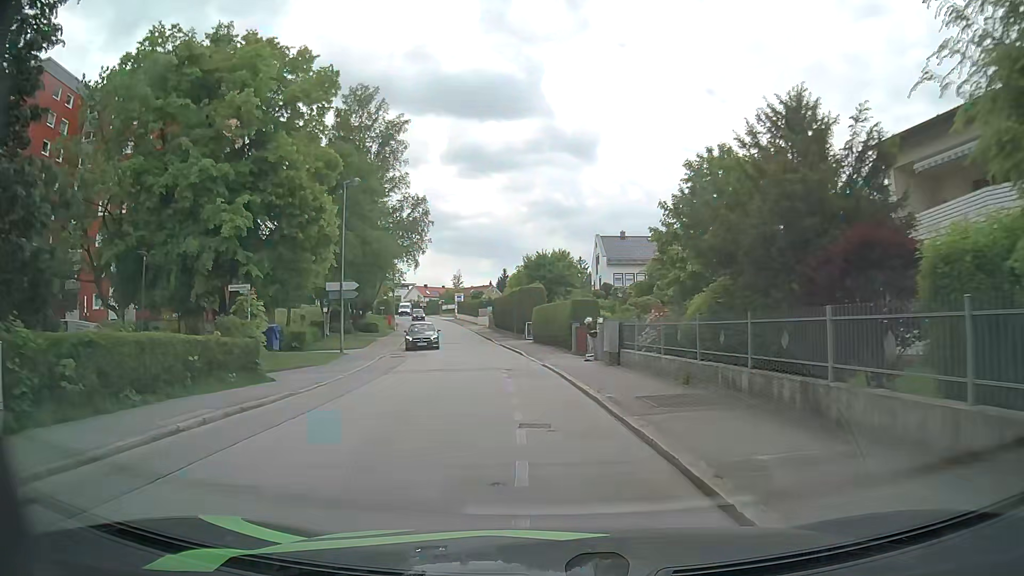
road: residential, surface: asphalt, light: Day
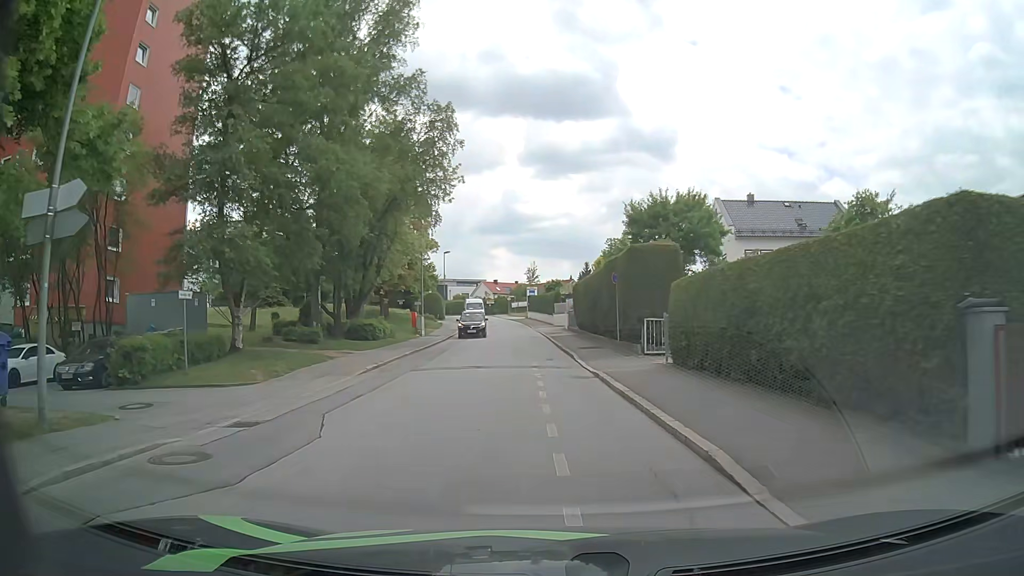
(-1.7, +23.7) m; -7°
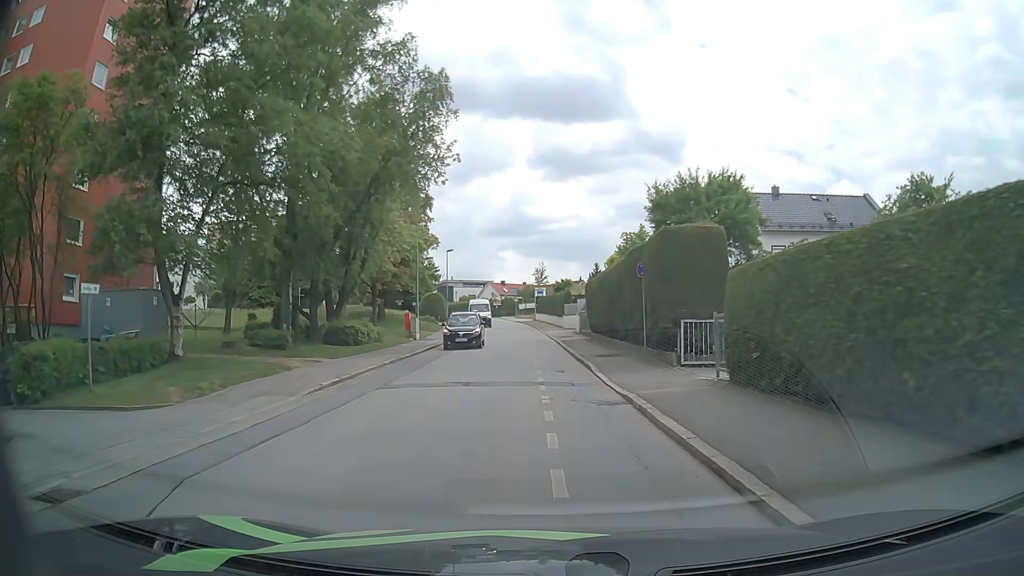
(0.0, +4.6) m; 0°
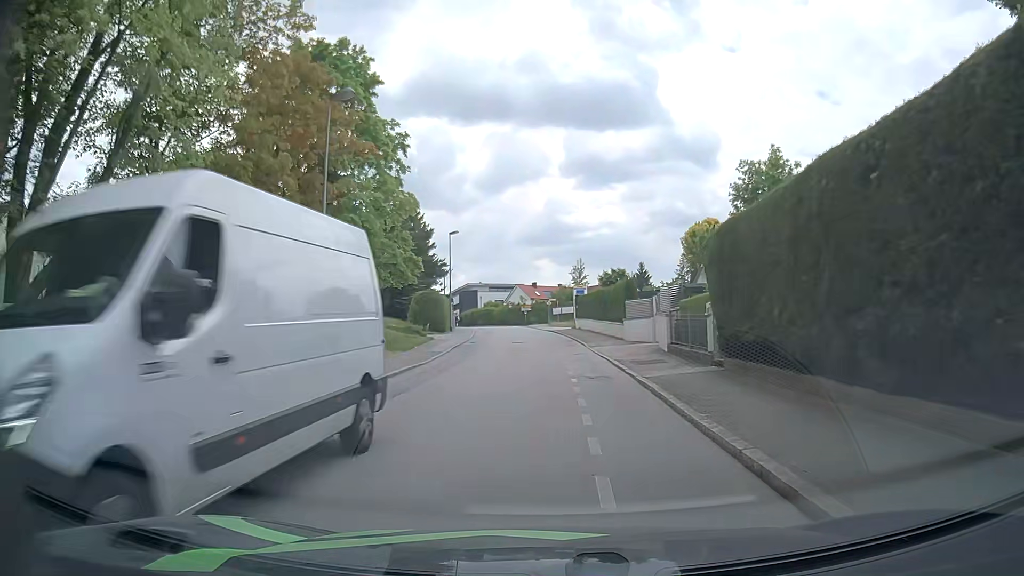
(-0.7, +22.2) m; -3°
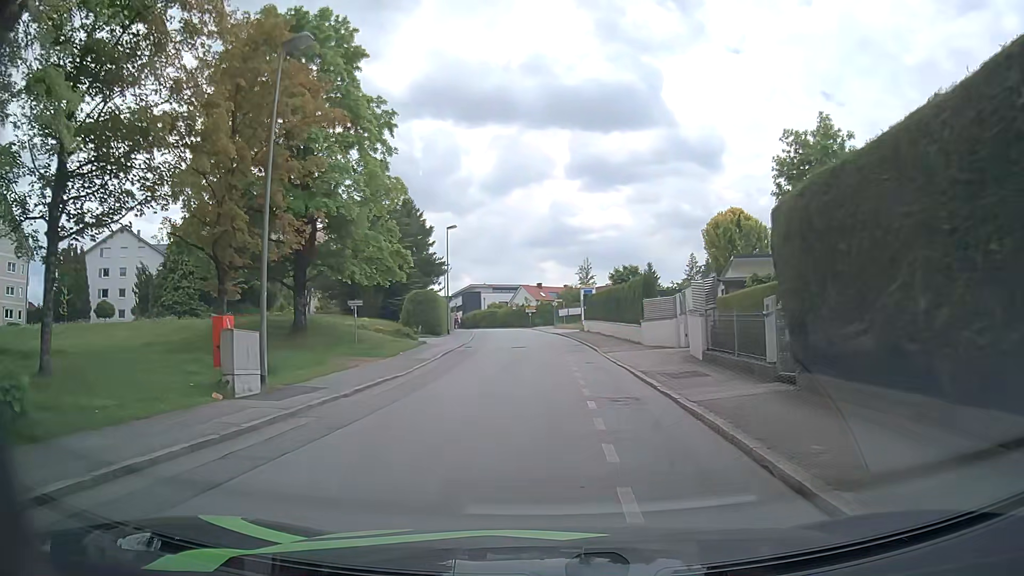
(0.0, +4.4) m; 0°
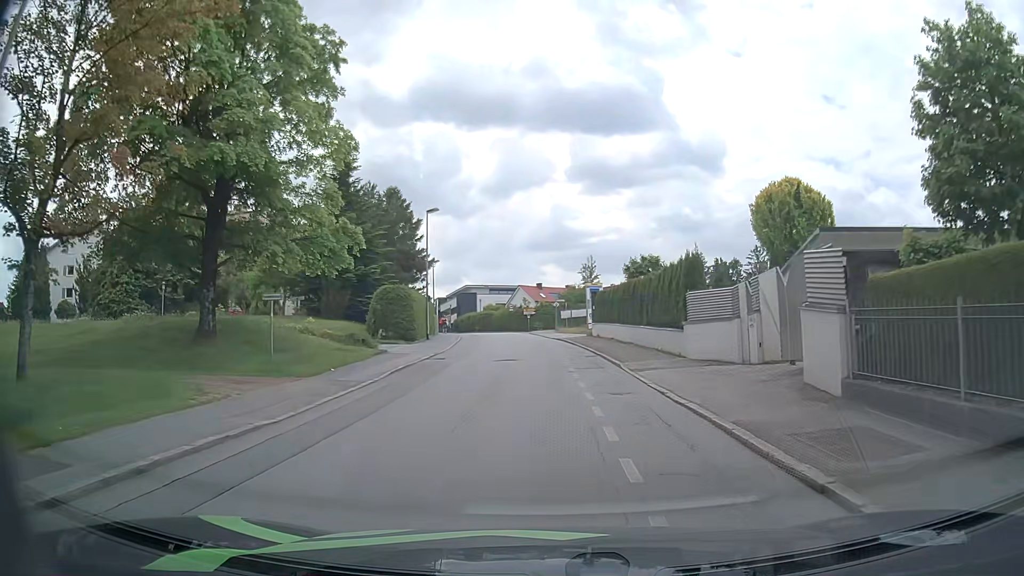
(-0.1, +8.9) m; 0°
